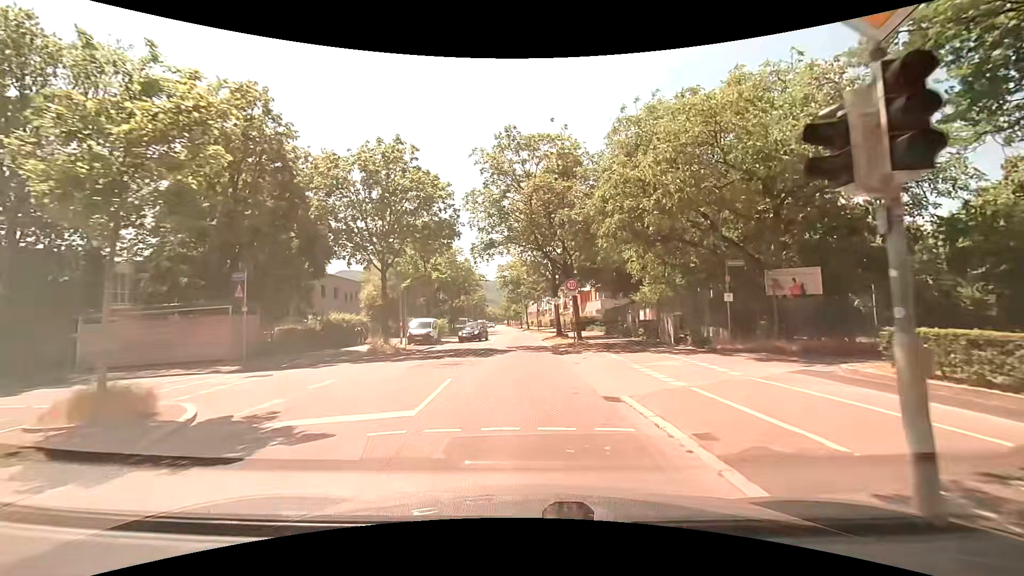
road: tertiary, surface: asphalt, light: Day
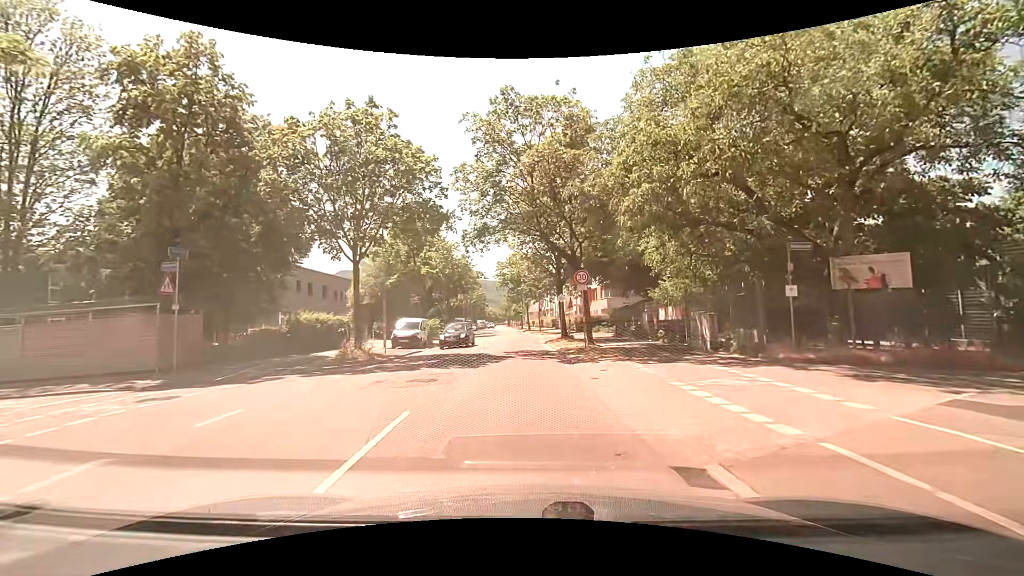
(0.0, +4.2) m; -1°
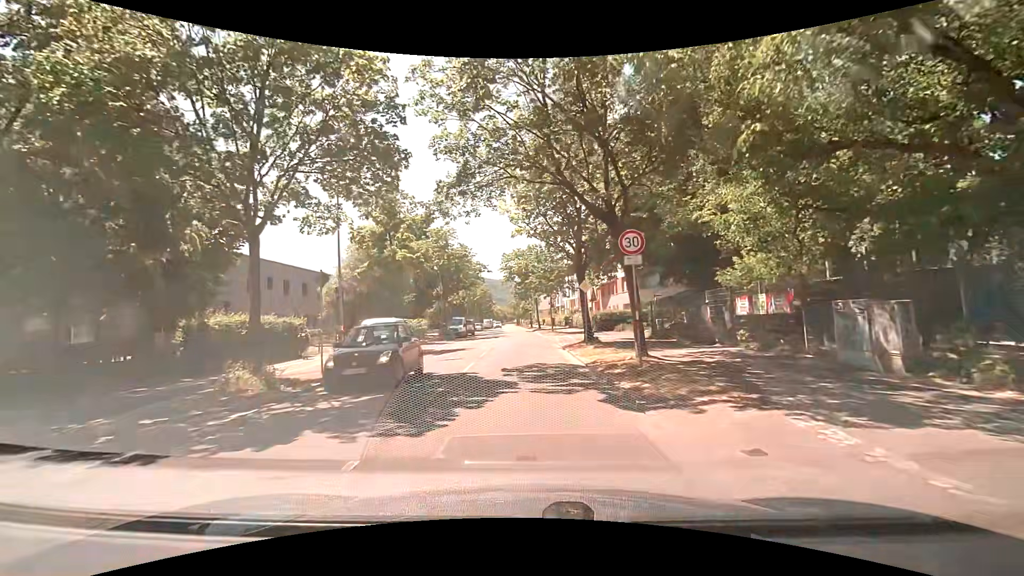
(+0.1, +8.5) m; -1°
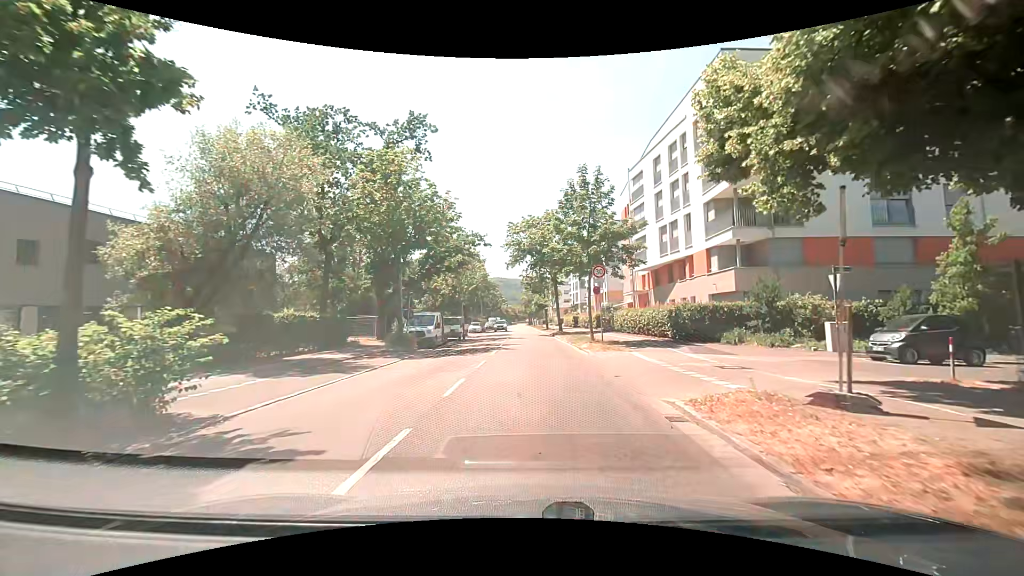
(0.0, +21.9) m; 0°
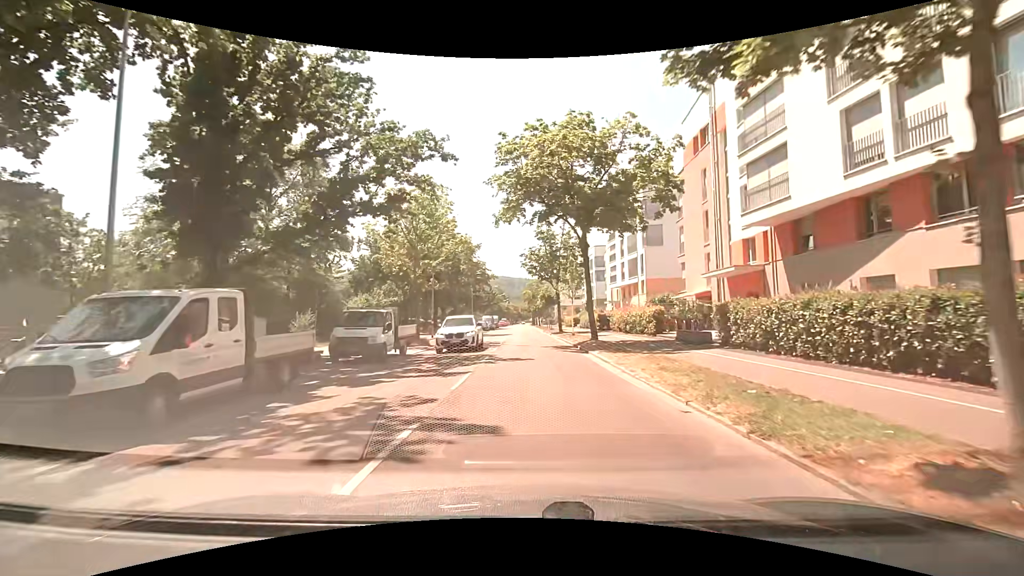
(-0.6, +23.0) m; -2°
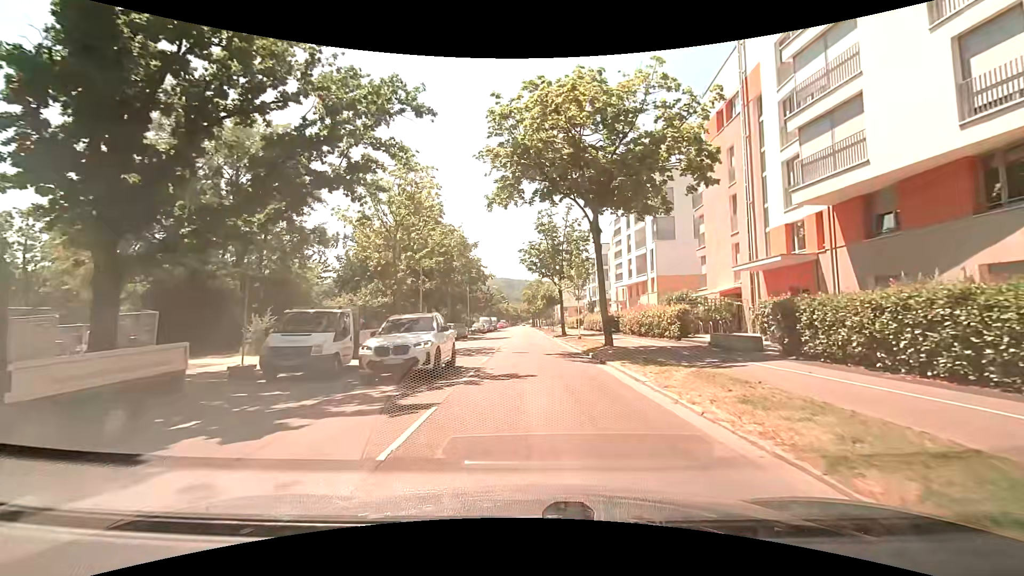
(0.0, +4.7) m; 0°
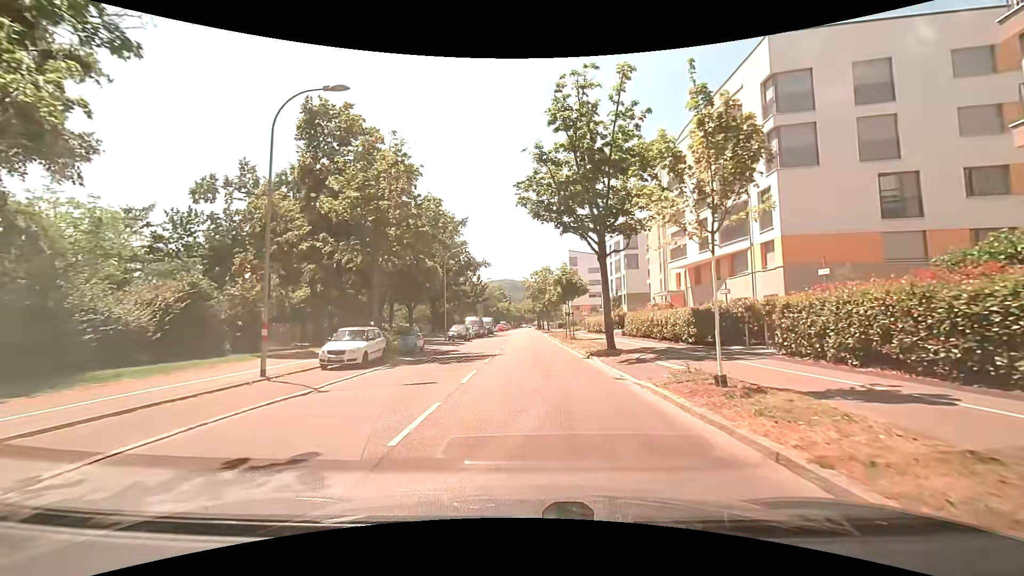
(0.0, +23.4) m; 0°
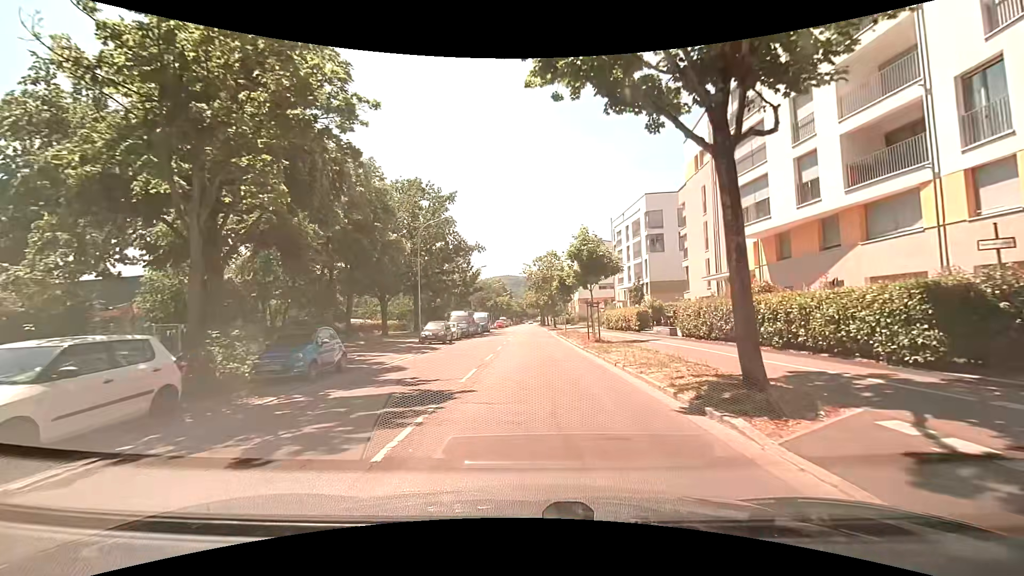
(0.0, +12.8) m; +2°
